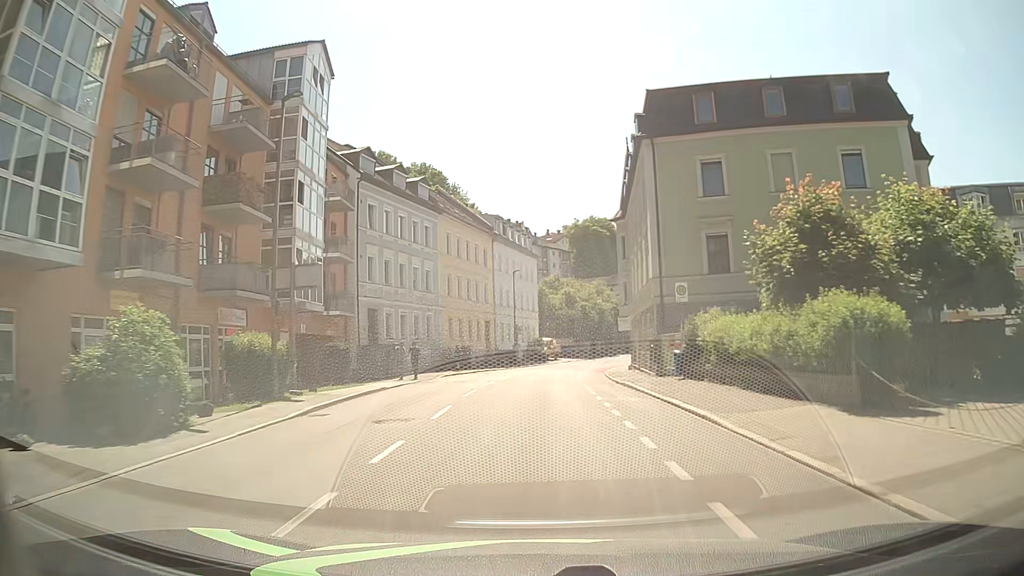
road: tertiary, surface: asphalt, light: Day
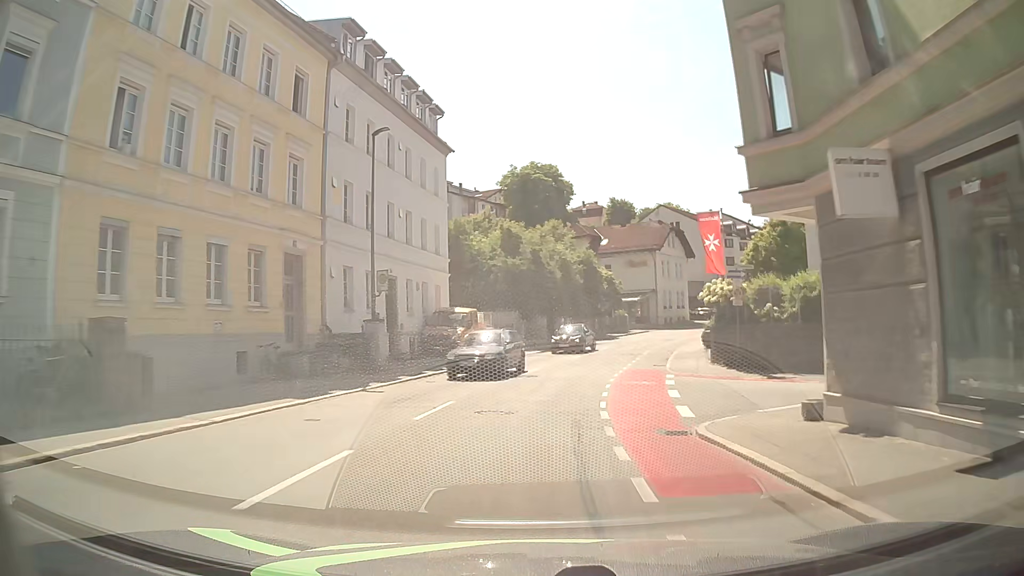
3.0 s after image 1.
(+0.9, +37.0) m; +5°
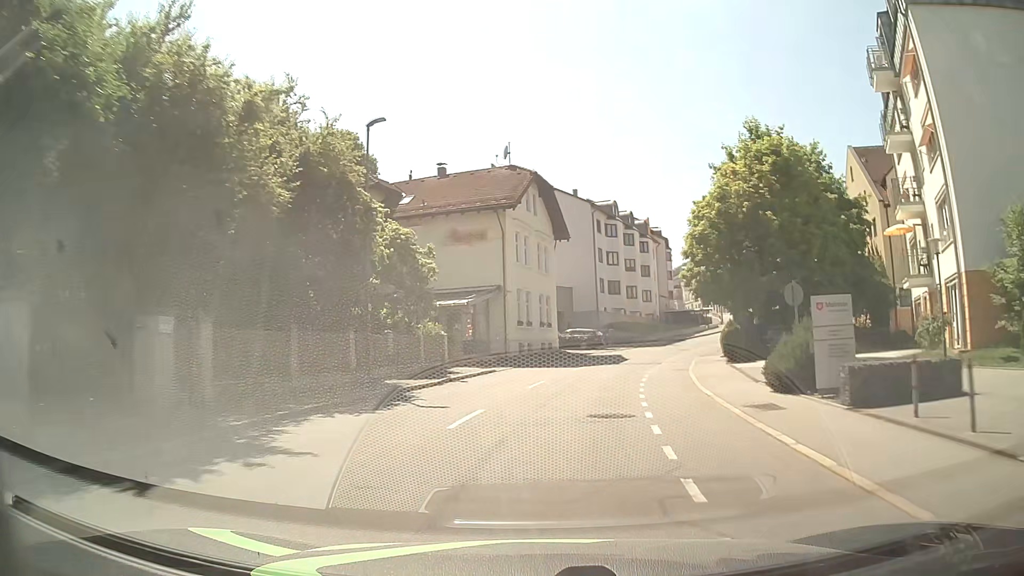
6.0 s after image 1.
(+5.0, +37.4) m; +15°
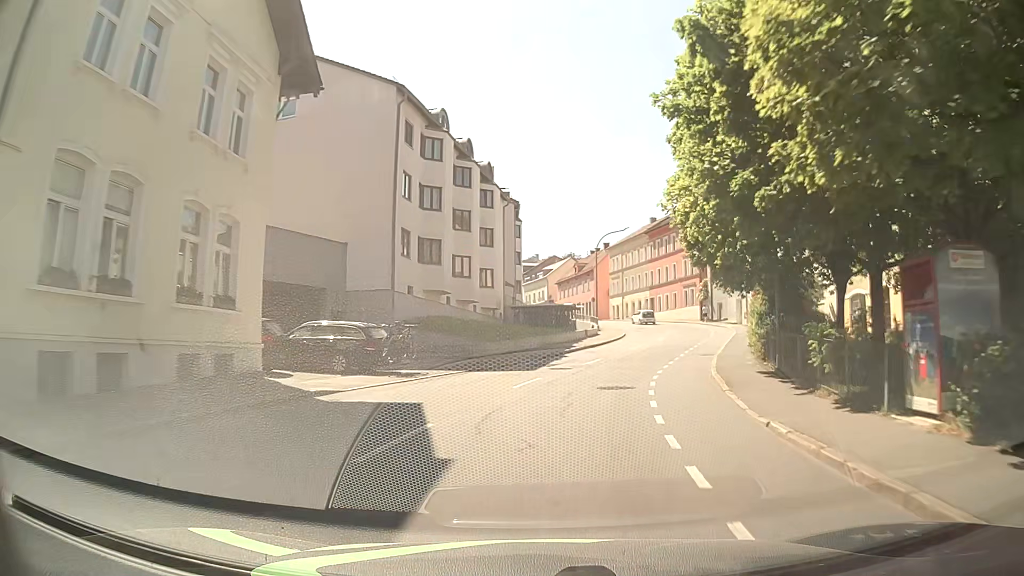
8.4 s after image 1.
(+4.1, +29.8) m; +15°
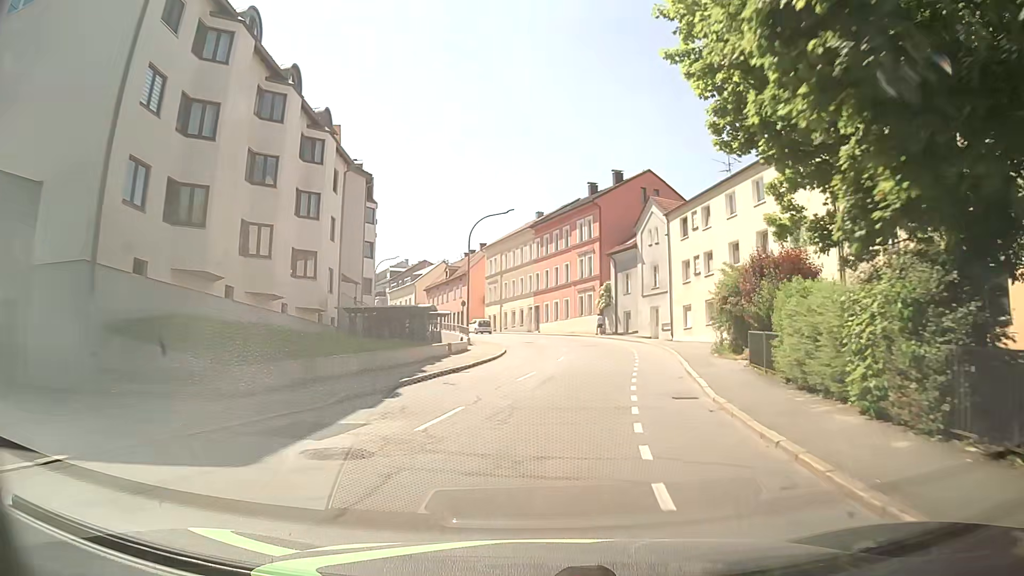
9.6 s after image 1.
(+1.4, +14.7) m; +10°
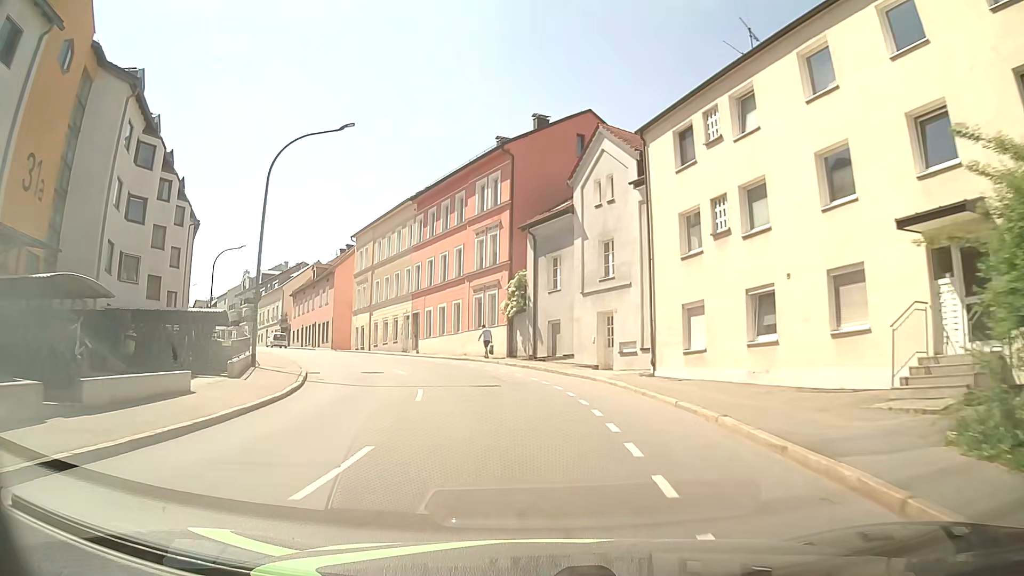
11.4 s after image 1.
(+2.4, +21.7) m; +9°
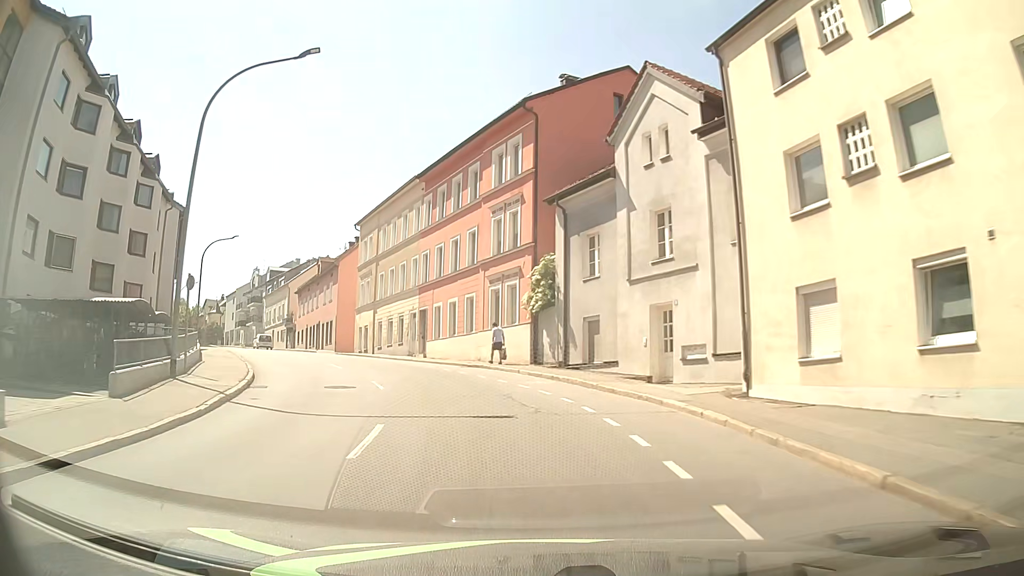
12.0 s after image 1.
(-0.1, +7.2) m; -2°
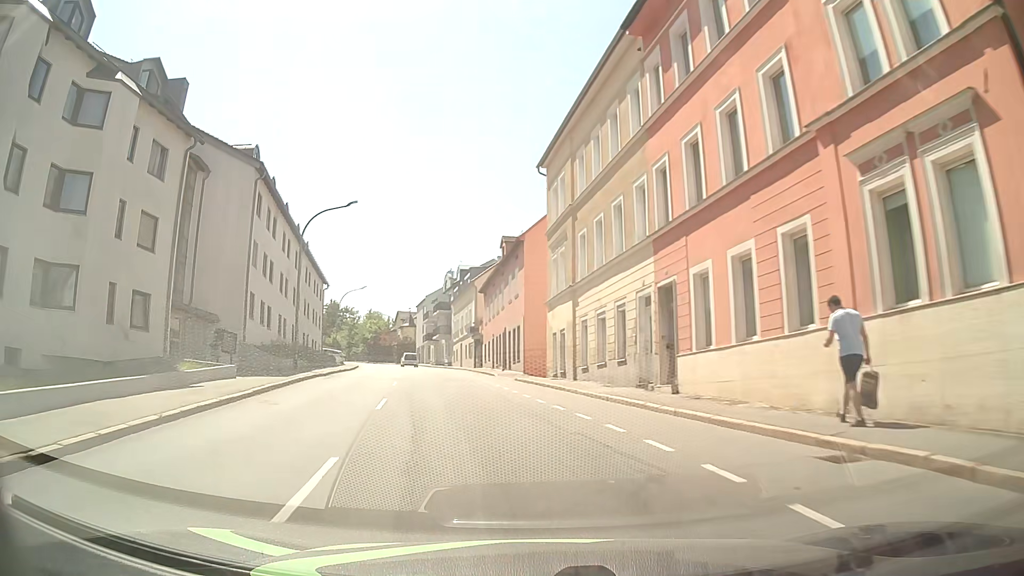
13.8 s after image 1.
(-3.3, +21.1) m; -20°
(-1, +10) (-2, +20) (-4, +30) (-6, +40) (-8, +49) (-10, +59) (-13, +69) (-16, +78) (-19, +88) (-22, +97) m
